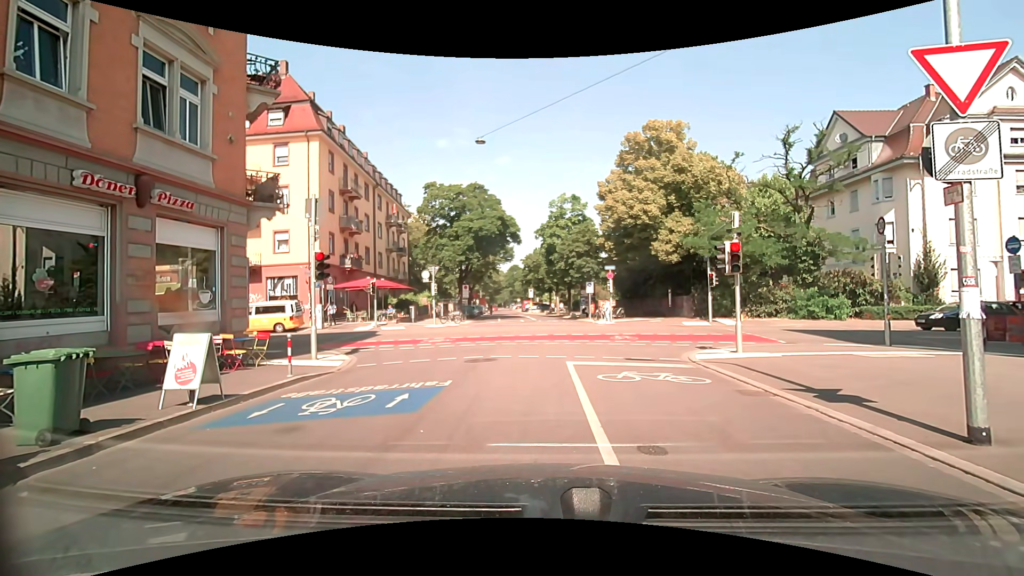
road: residential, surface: asphalt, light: Day
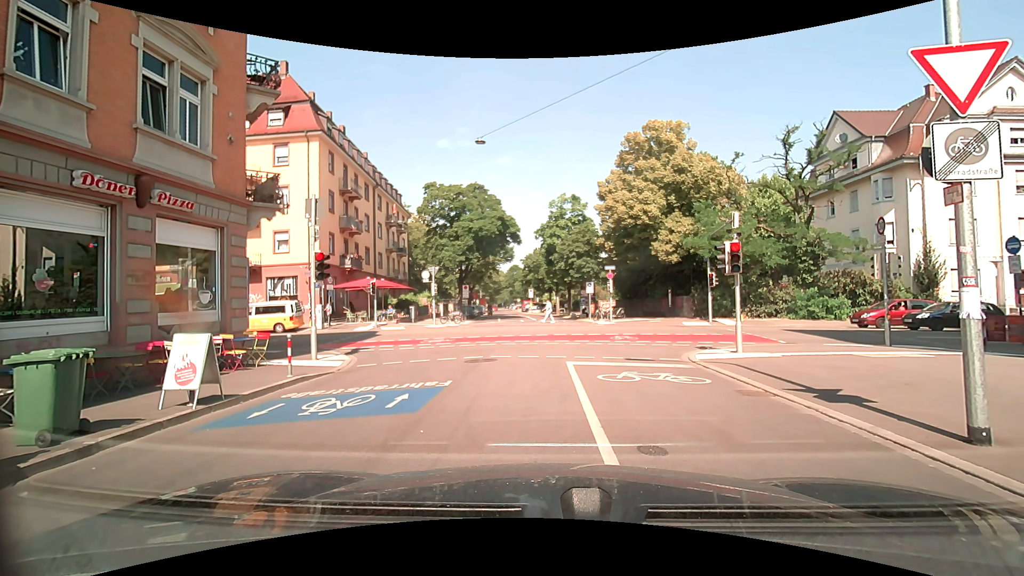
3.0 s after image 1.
(0.0, +0.1) m; 0°
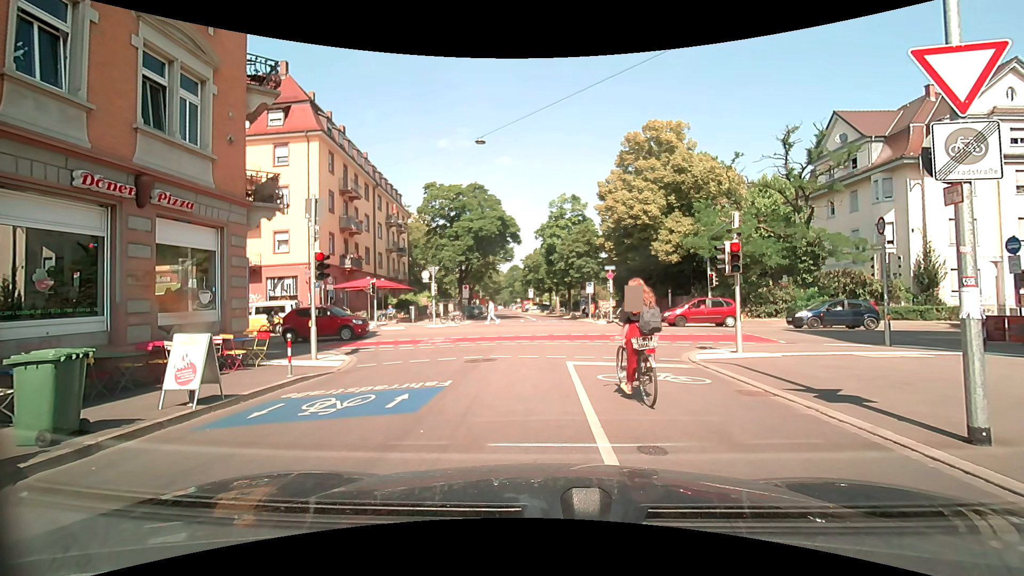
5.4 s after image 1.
(0.0, 0.0) m; 0°
